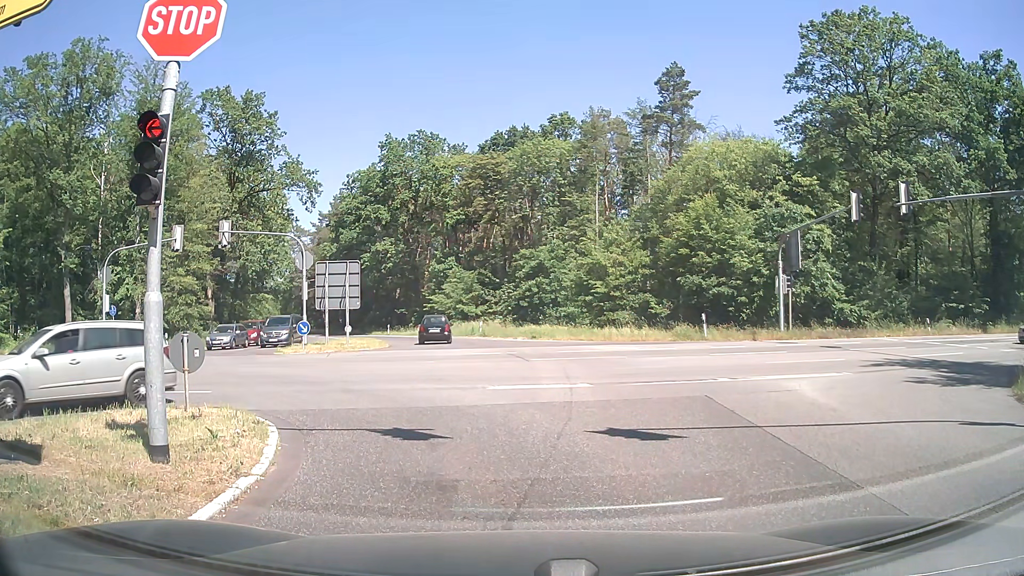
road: secondary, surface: asphalt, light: Day
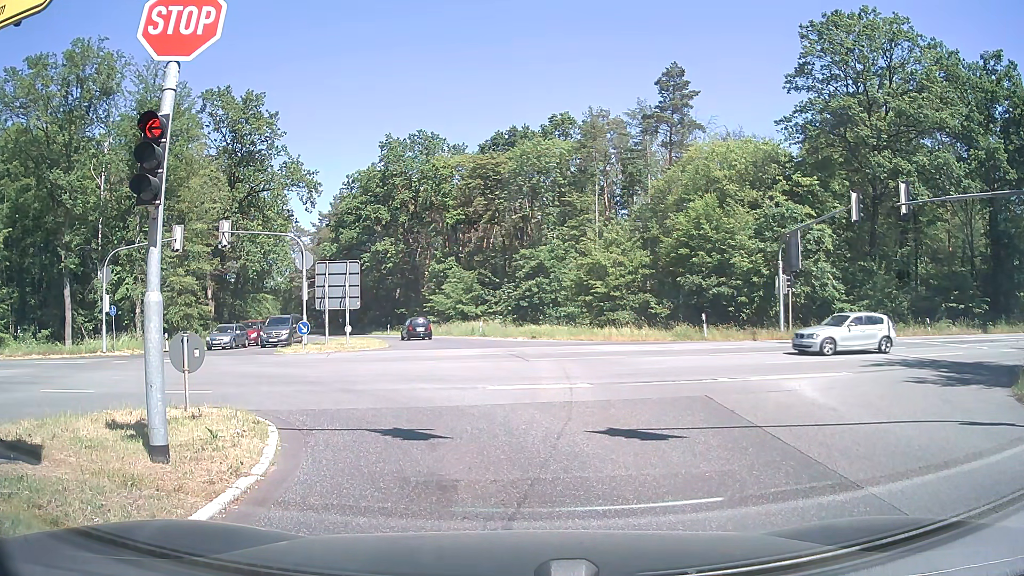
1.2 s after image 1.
(0.0, 0.0) m; 0°
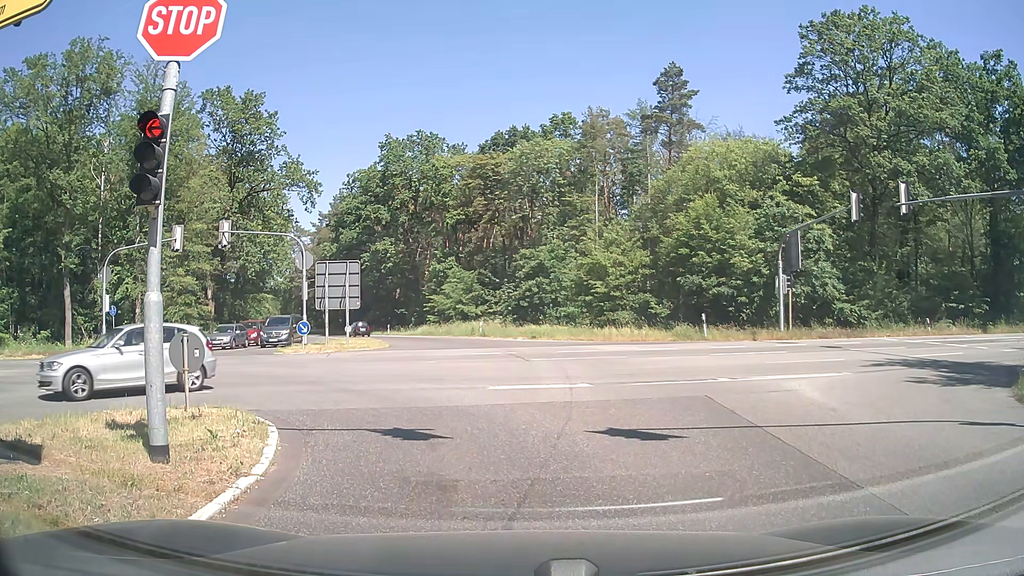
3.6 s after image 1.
(0.0, 0.0) m; 0°
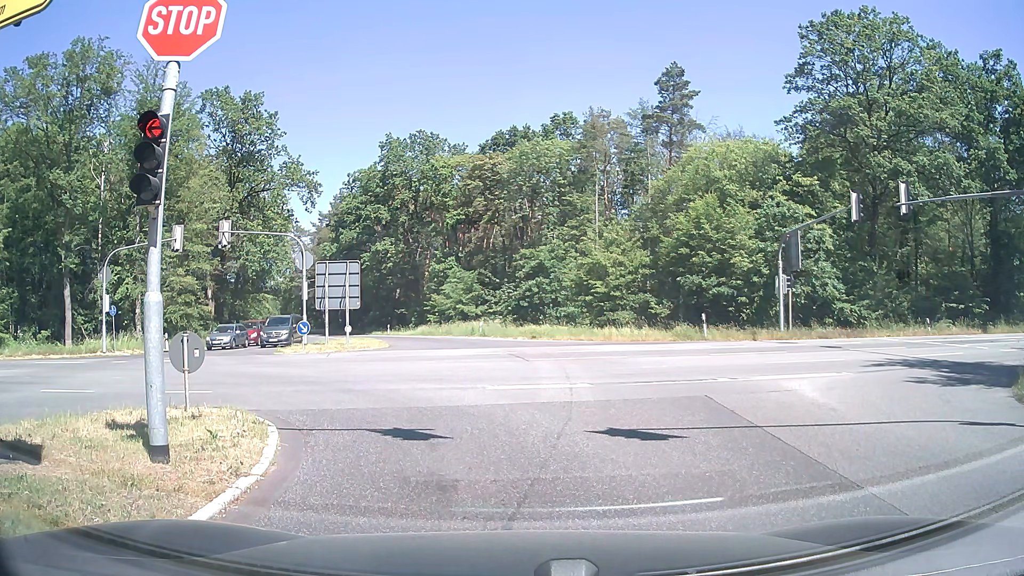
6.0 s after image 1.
(0.0, 0.0) m; 0°
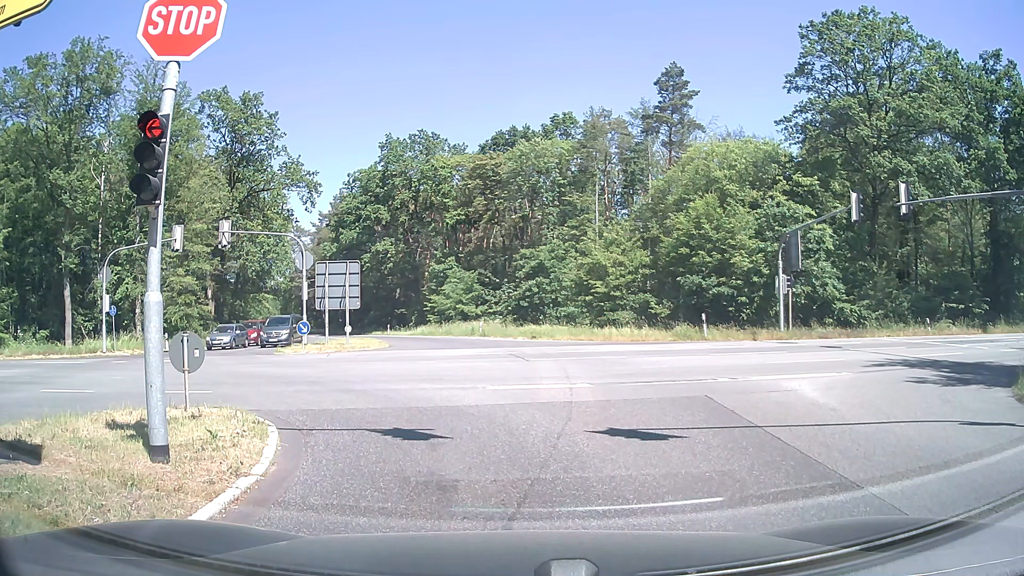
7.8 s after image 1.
(0.0, 0.0) m; 0°
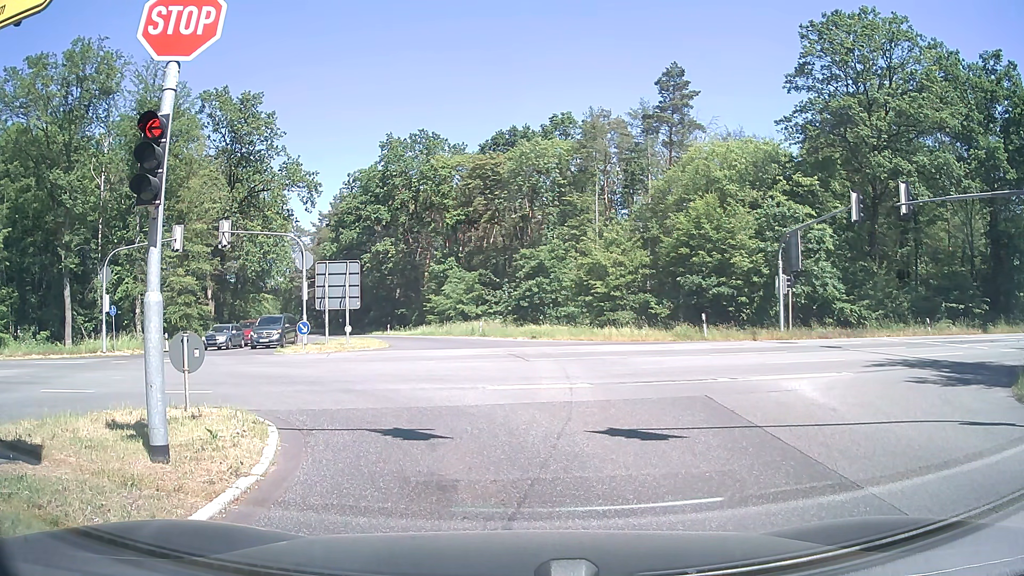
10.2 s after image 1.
(0.0, 0.0) m; 0°
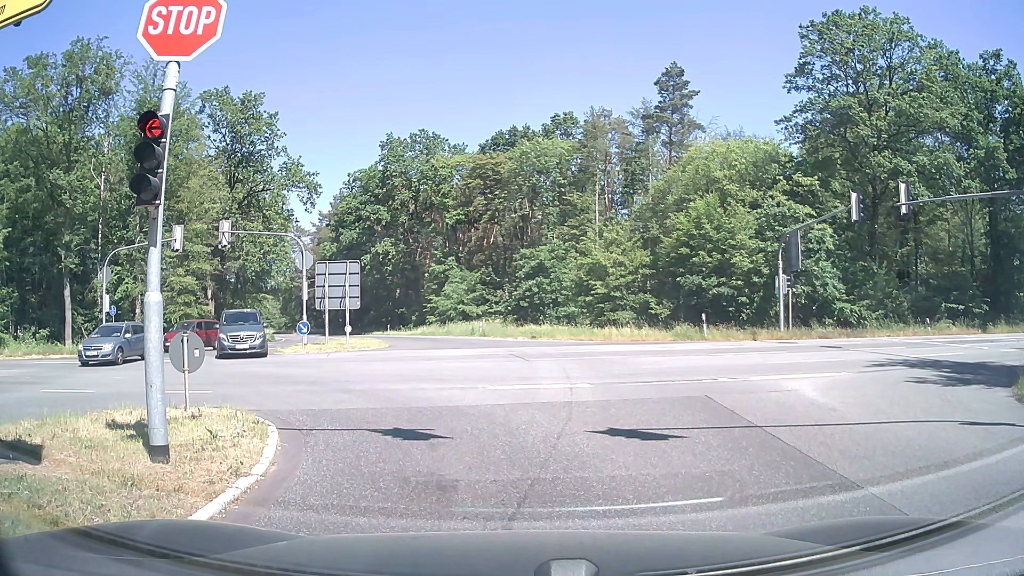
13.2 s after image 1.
(0.0, 0.0) m; 0°
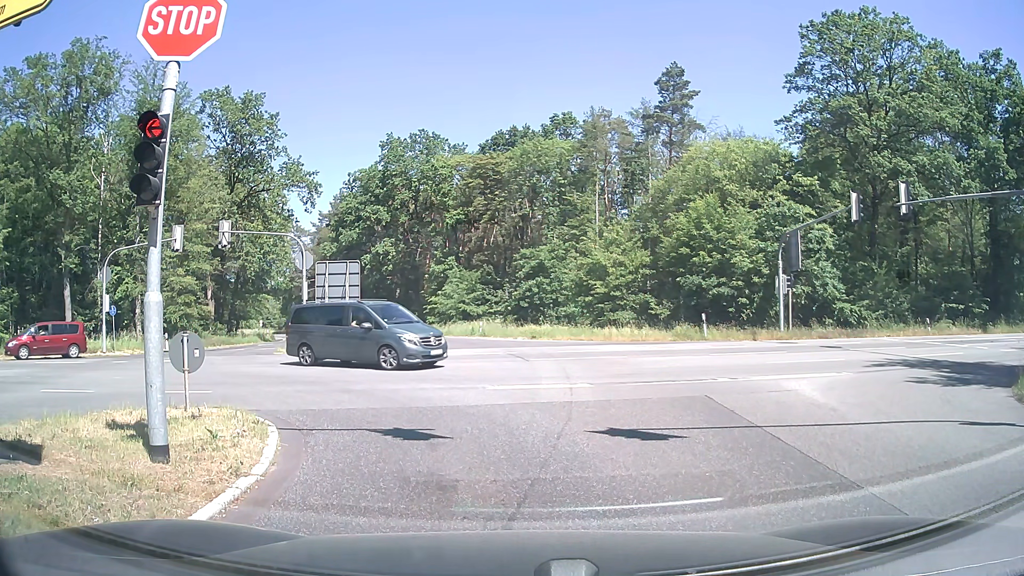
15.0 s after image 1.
(0.0, 0.0) m; 0°
(0, +10) (-5, +18) (-14, +23) (-24, +23) (-34, +22) (-44, +20) (-54, +18) (-64, +16) (-73, +15) (-83, +13) m
